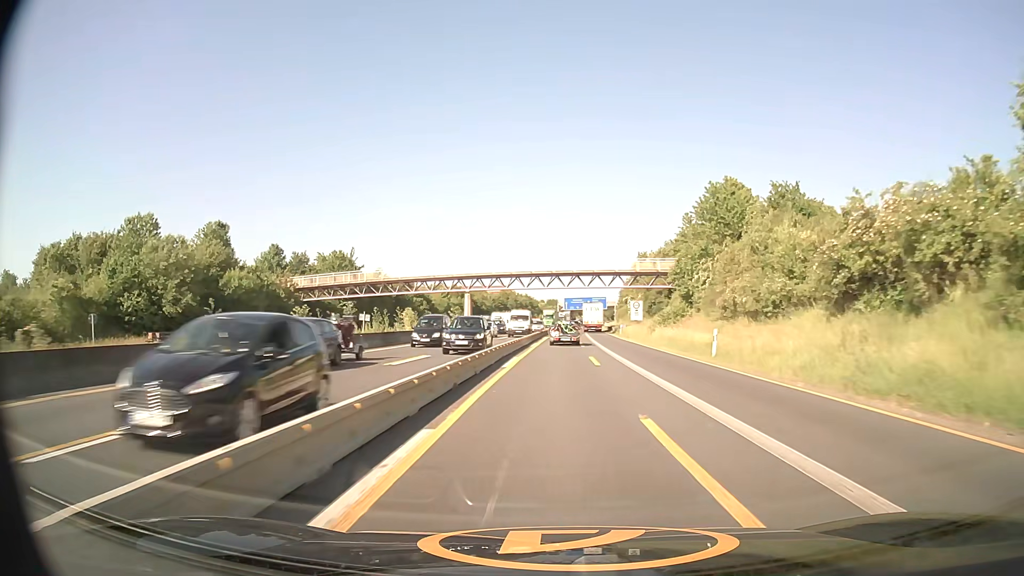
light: Day
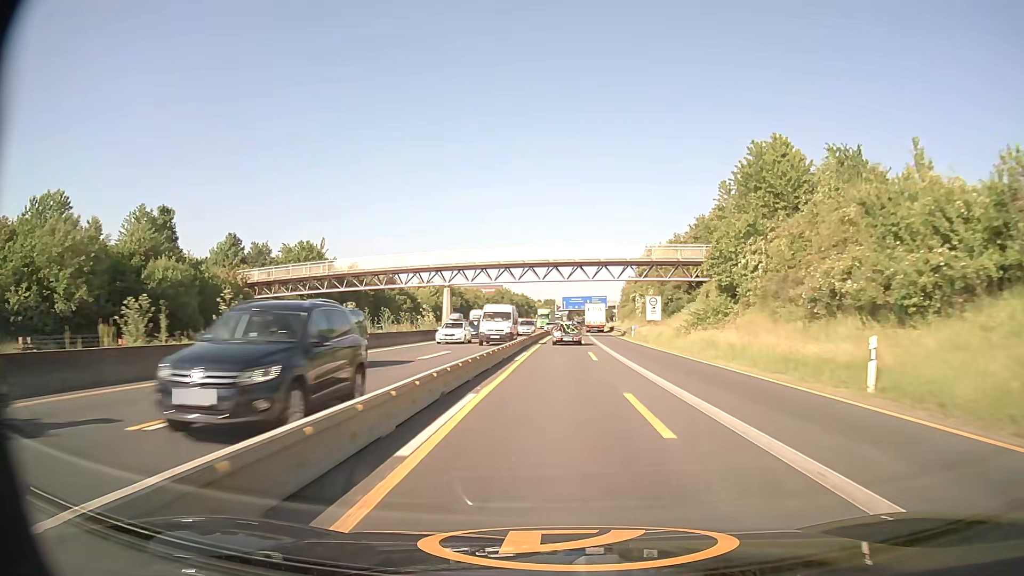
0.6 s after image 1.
(0.0, +13.6) m; 0°
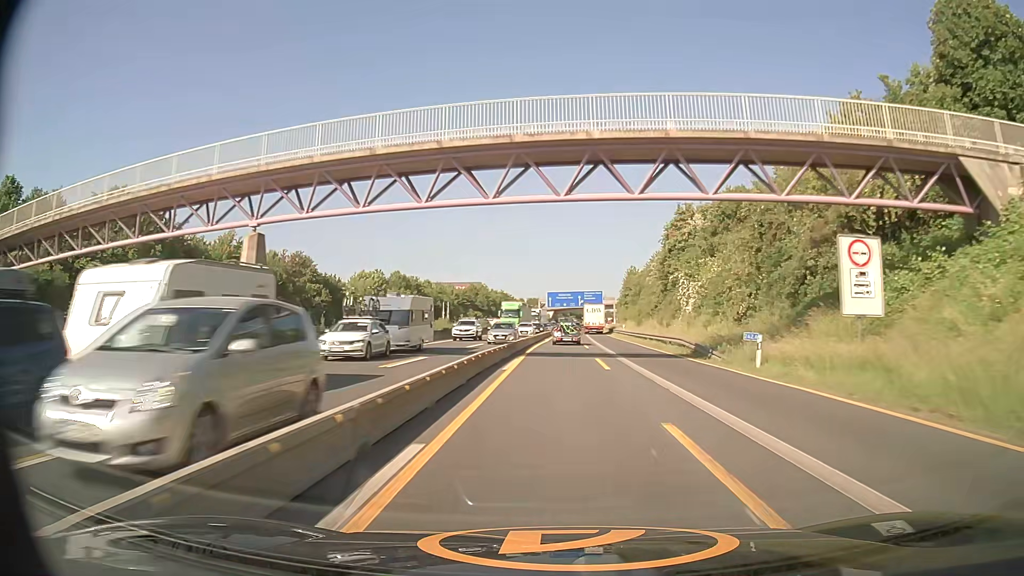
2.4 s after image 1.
(+0.4, +41.4) m; +1°
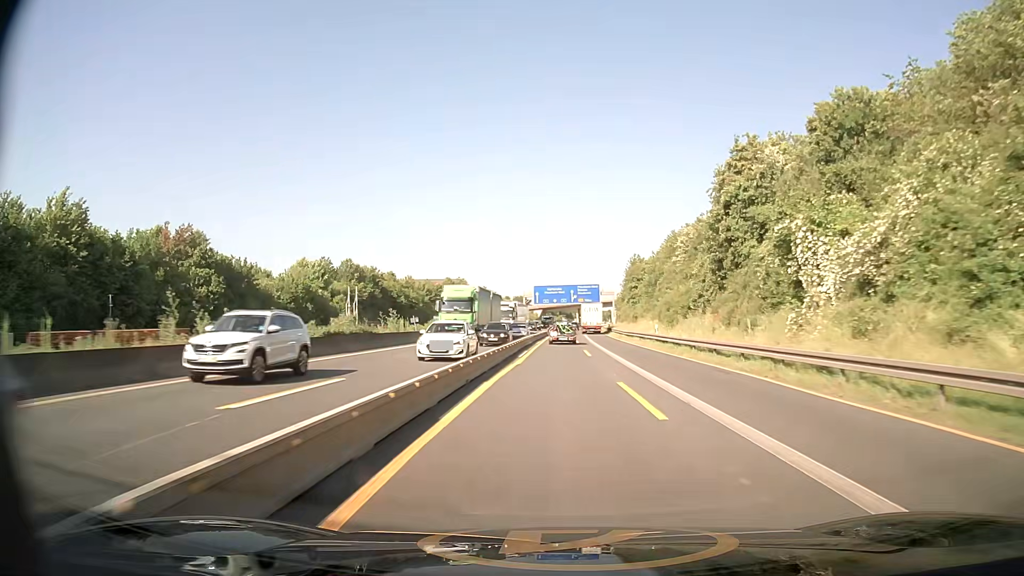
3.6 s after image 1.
(+0.1, +28.0) m; +1°
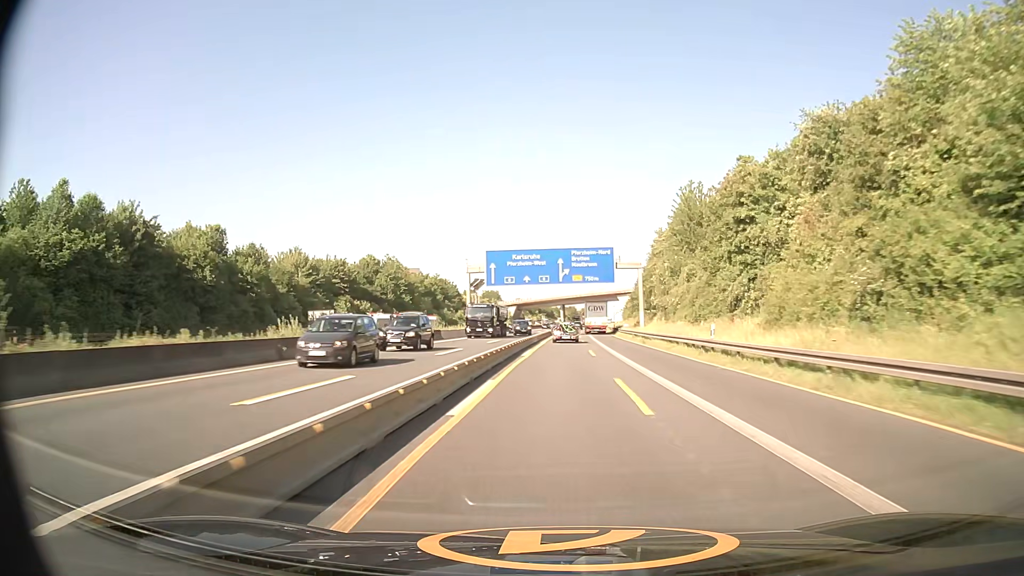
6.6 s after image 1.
(+1.3, +71.6) m; +2°
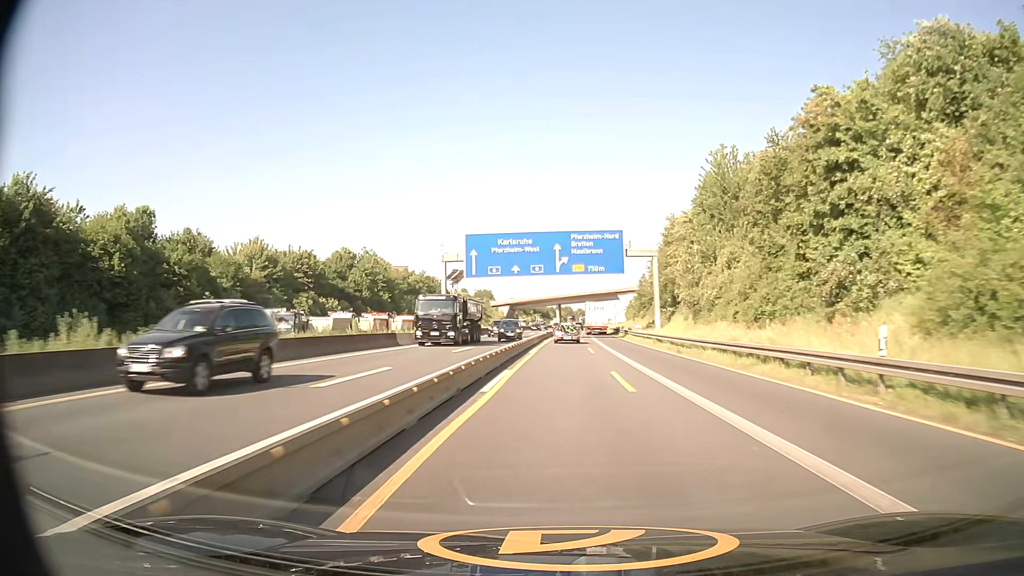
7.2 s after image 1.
(0.0, +14.5) m; 0°
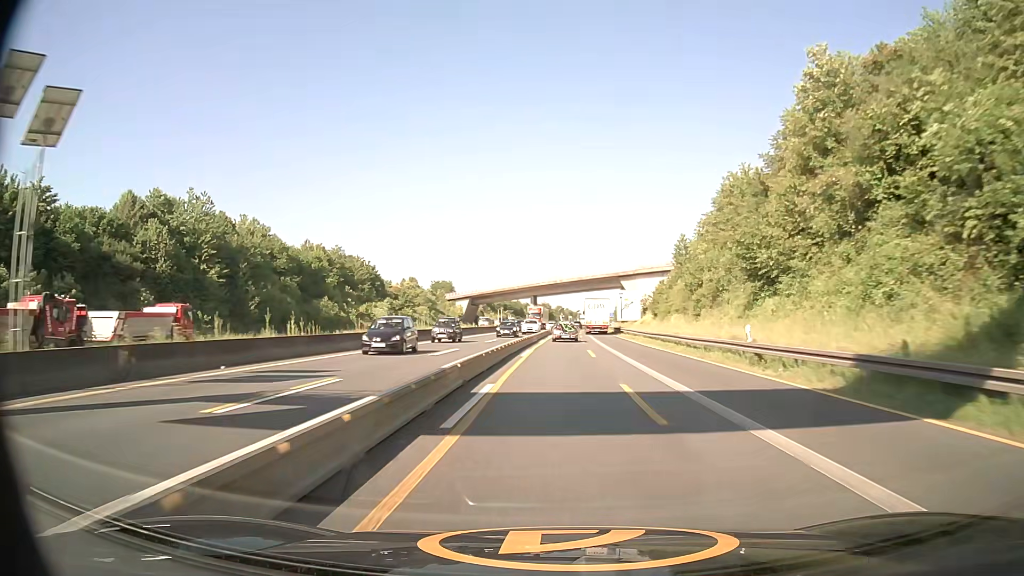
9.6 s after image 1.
(+1.0, +58.8) m; +2°
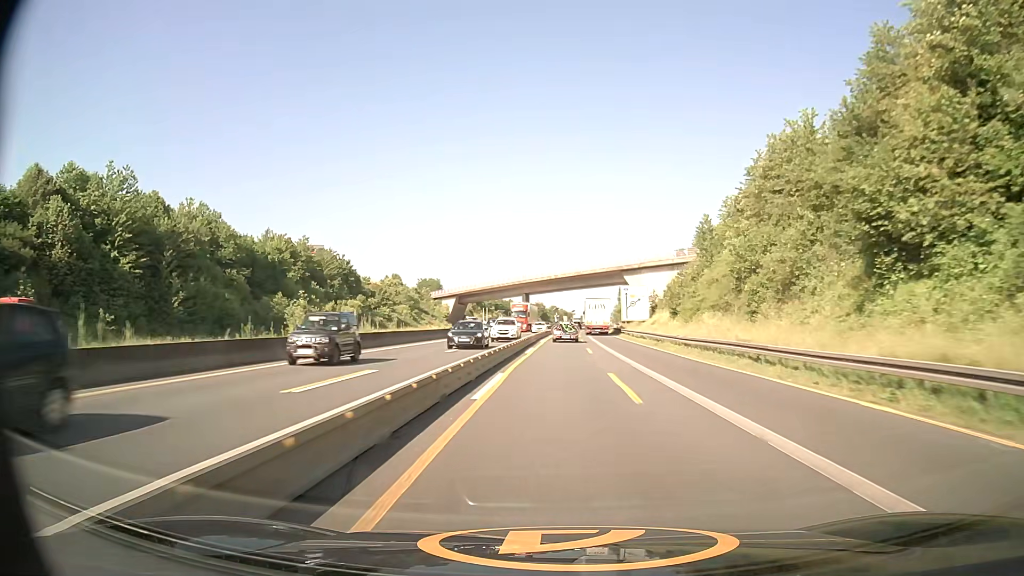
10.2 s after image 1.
(0.0, +14.8) m; 0°
(0, +10) (0, +20) (0, +30) (+1, +40) (+1, +50) (+1, +60) (+1, +70) (+2, +80) (+2, +90) (+3, +100) m
